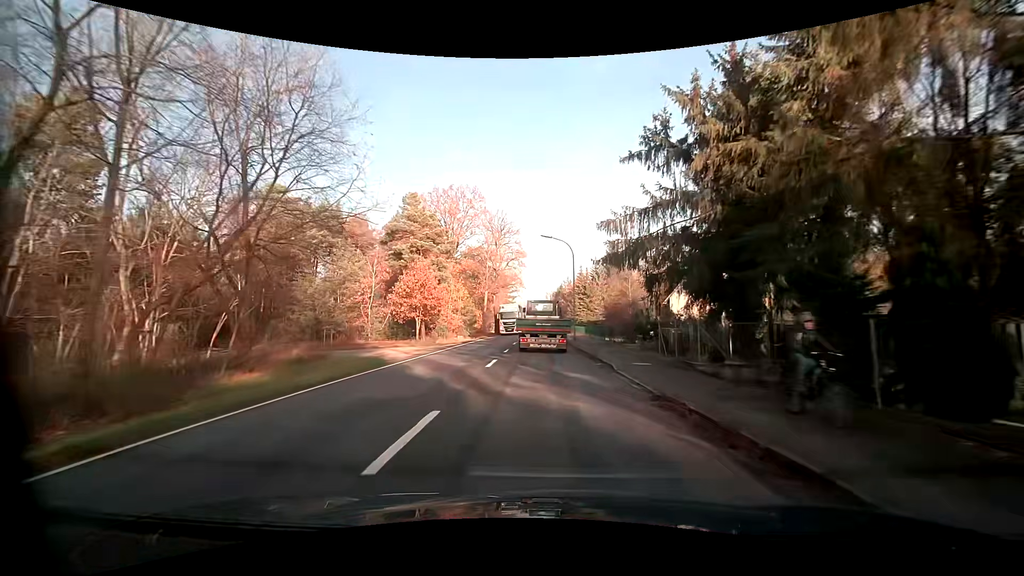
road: primary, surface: asphalt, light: Day
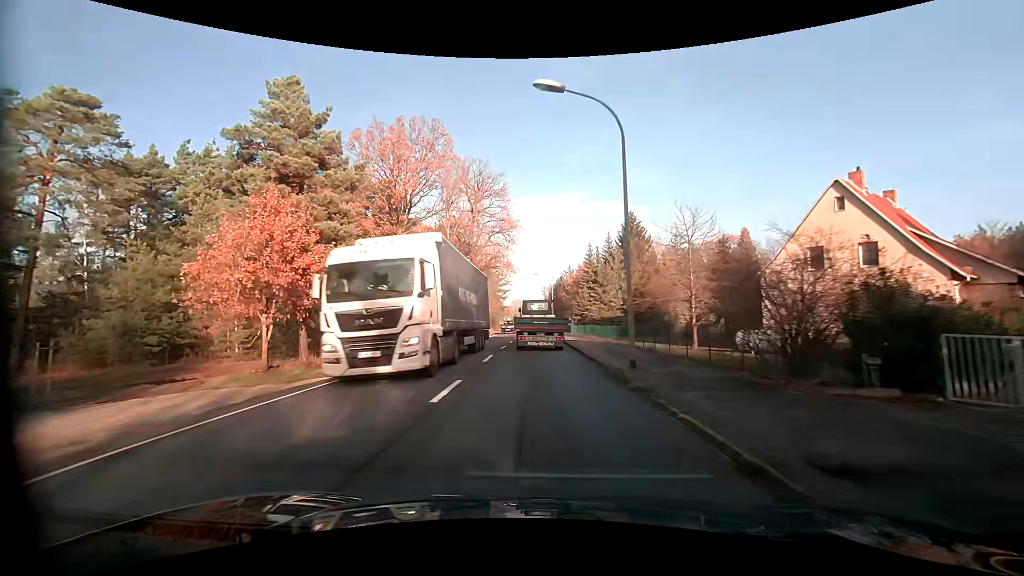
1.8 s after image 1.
(+0.1, +23.8) m; 0°
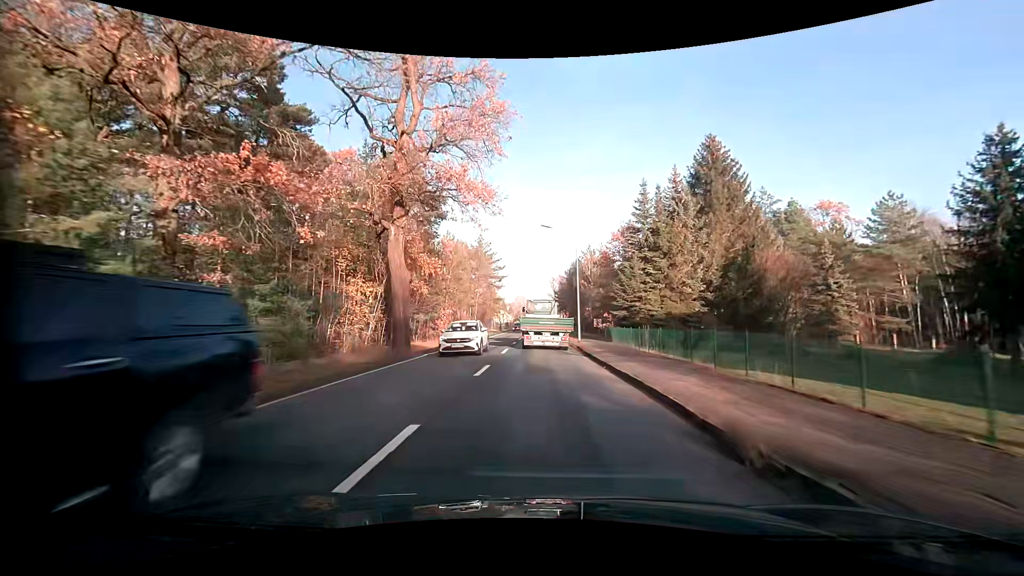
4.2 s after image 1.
(-0.4, +31.5) m; -1°
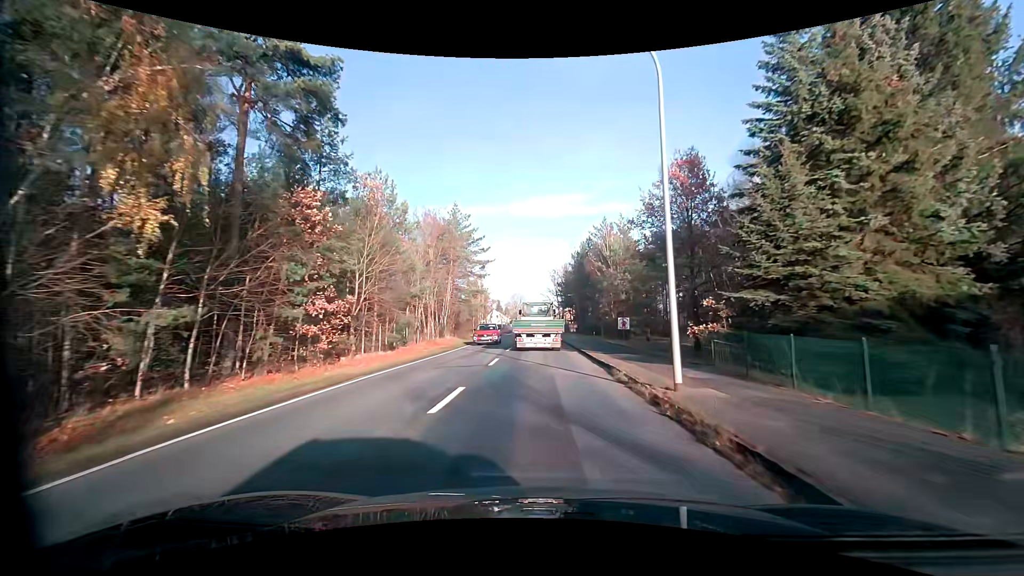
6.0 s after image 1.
(+0.1, +23.2) m; 0°
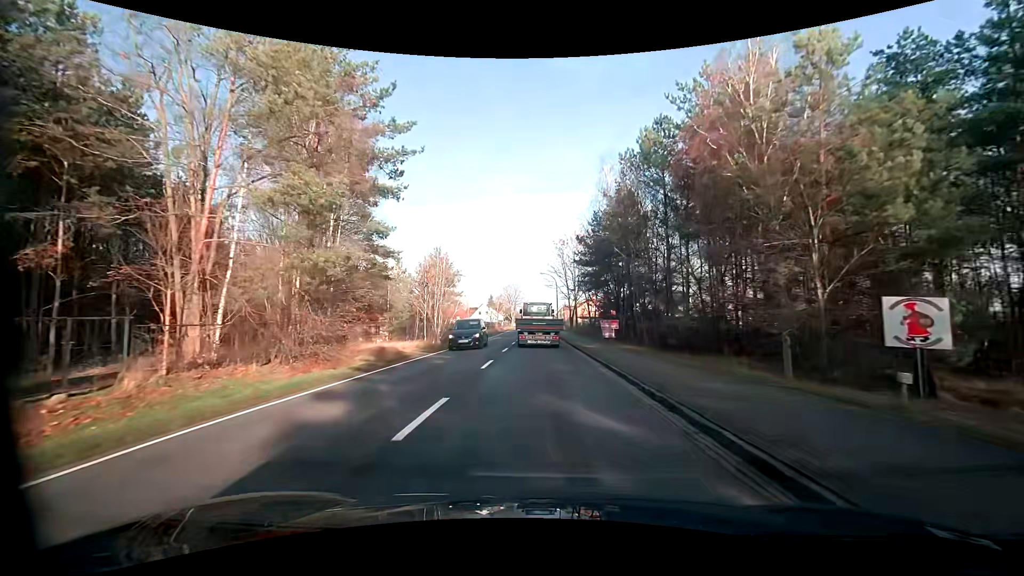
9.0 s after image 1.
(-0.1, +38.0) m; 0°
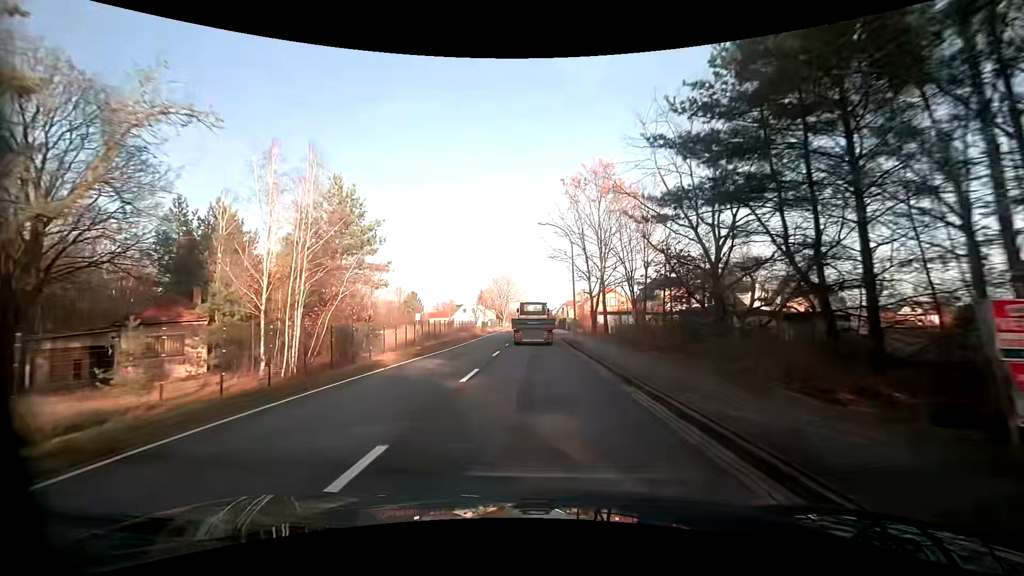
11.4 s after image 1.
(-0.1, +30.5) m; 0°
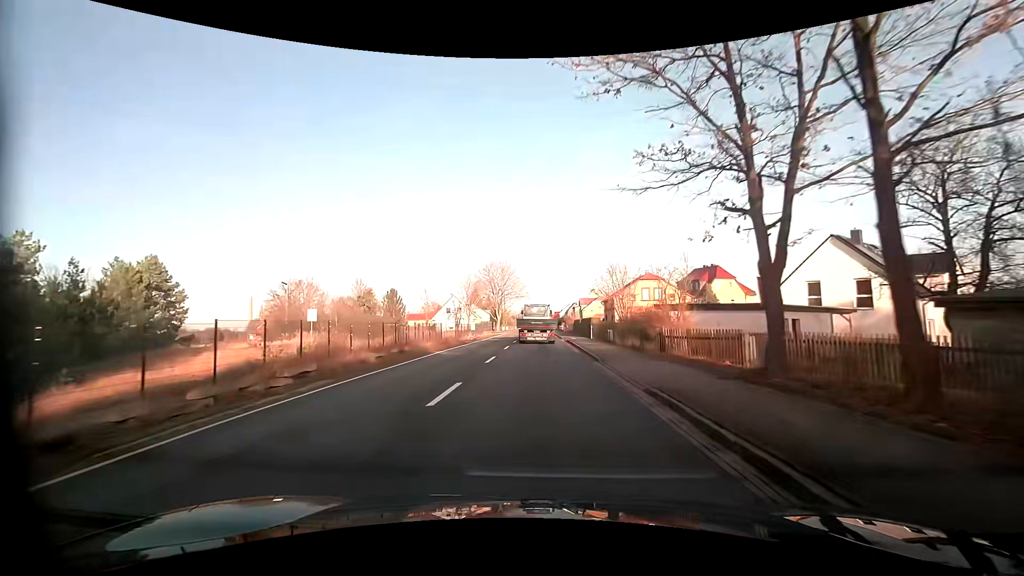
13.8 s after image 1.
(-0.1, +30.7) m; -1°
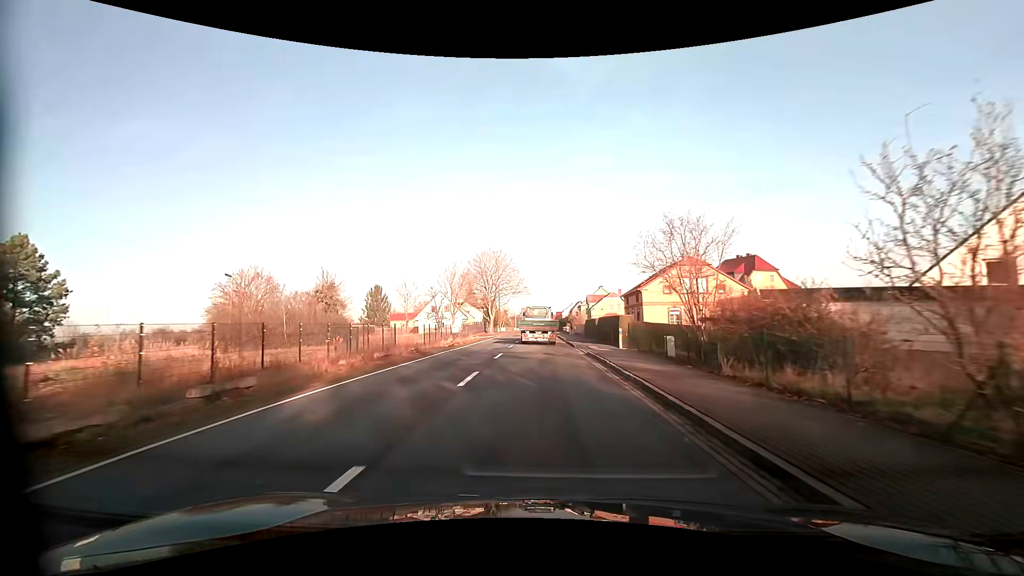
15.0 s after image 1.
(0.0, +15.4) m; 0°
(0, +10) (0, +20) (0, +30) (0, +40) (0, +50) (0, +60) (0, +70) (-1, +80) (-1, +90) (-1, +100) m
